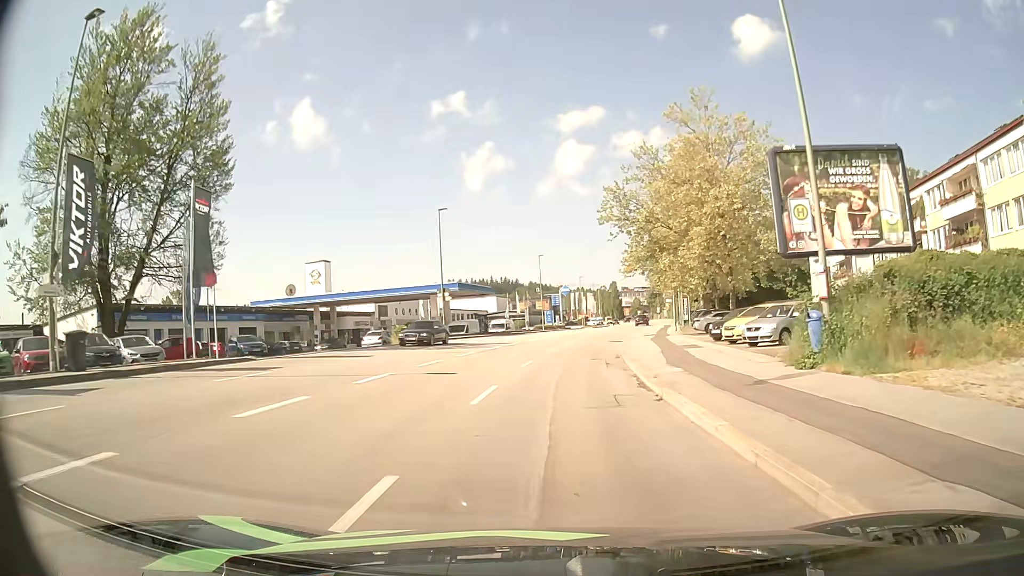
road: tertiary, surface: asphalt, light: Day
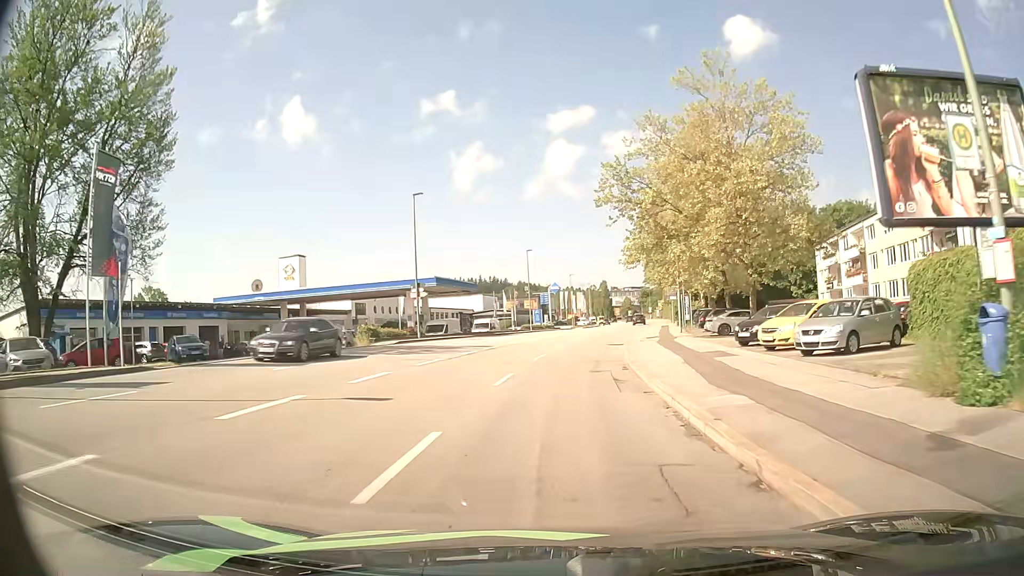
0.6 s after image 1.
(+0.1, +6.2) m; +1°
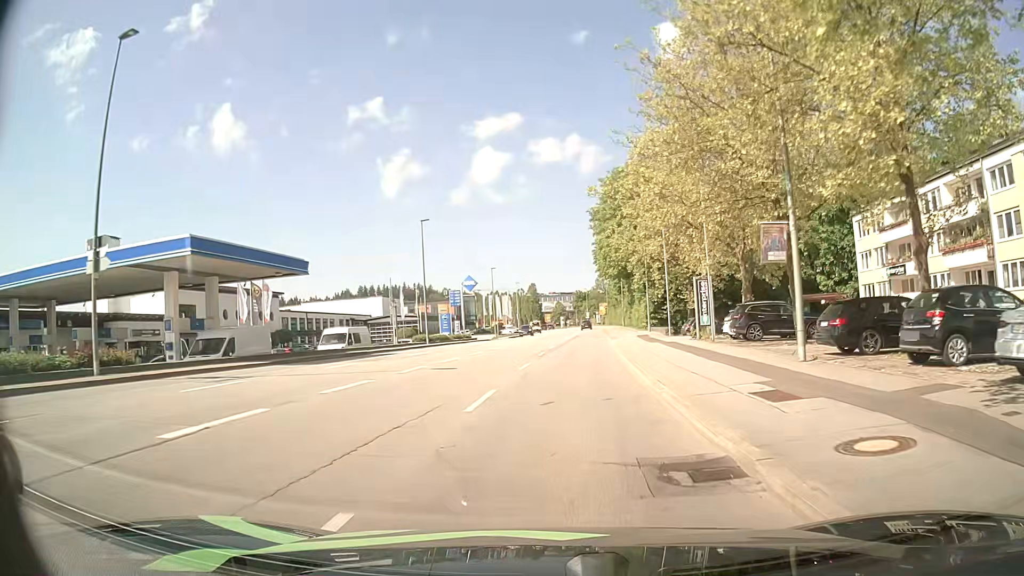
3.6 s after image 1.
(+1.5, +30.5) m; +6°
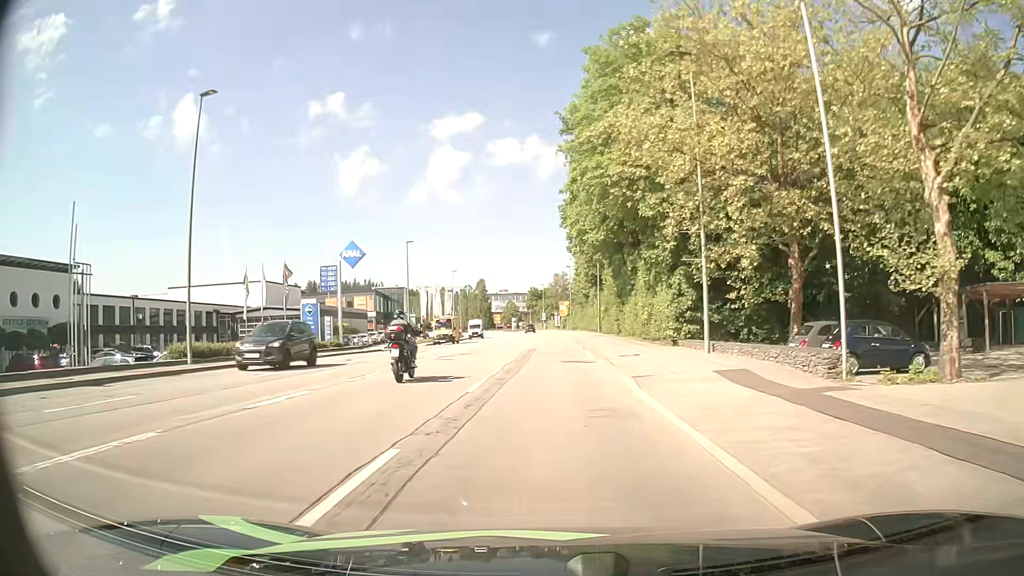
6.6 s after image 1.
(+1.5, +32.5) m; +4°
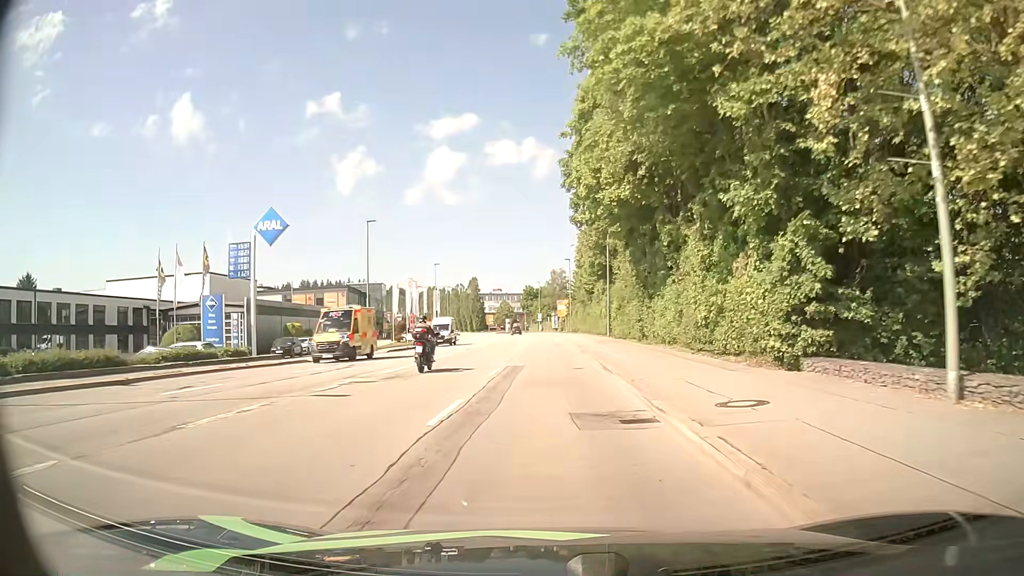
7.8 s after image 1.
(0.0, +14.2) m; 0°
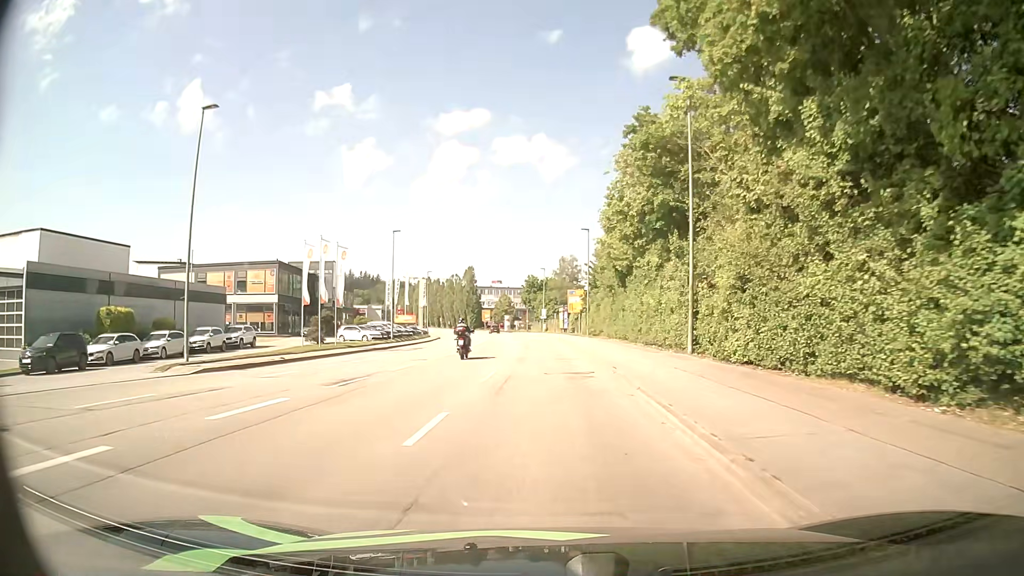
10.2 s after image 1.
(0.0, +29.1) m; 0°
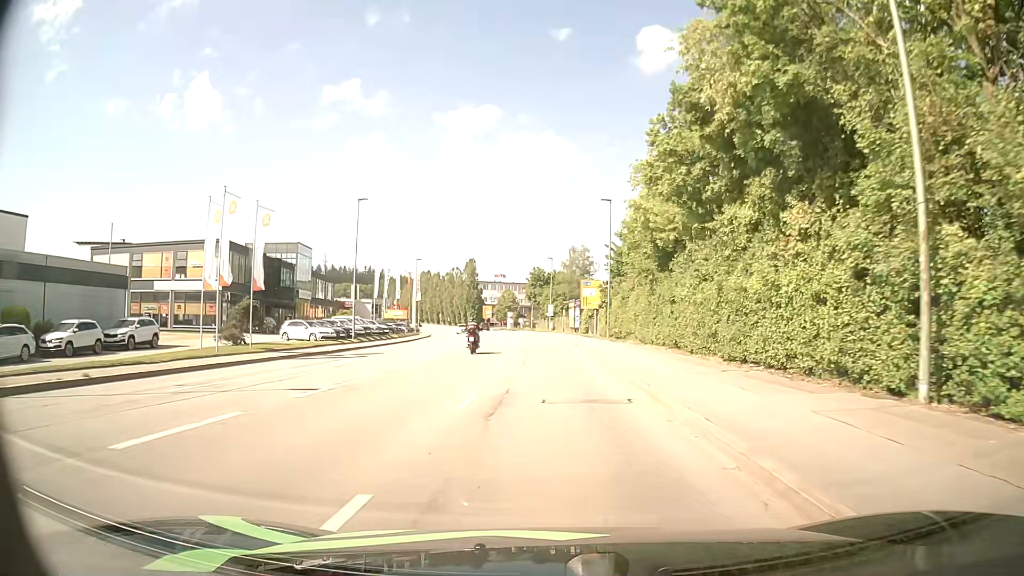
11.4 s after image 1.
(-0.1, +14.9) m; -1°
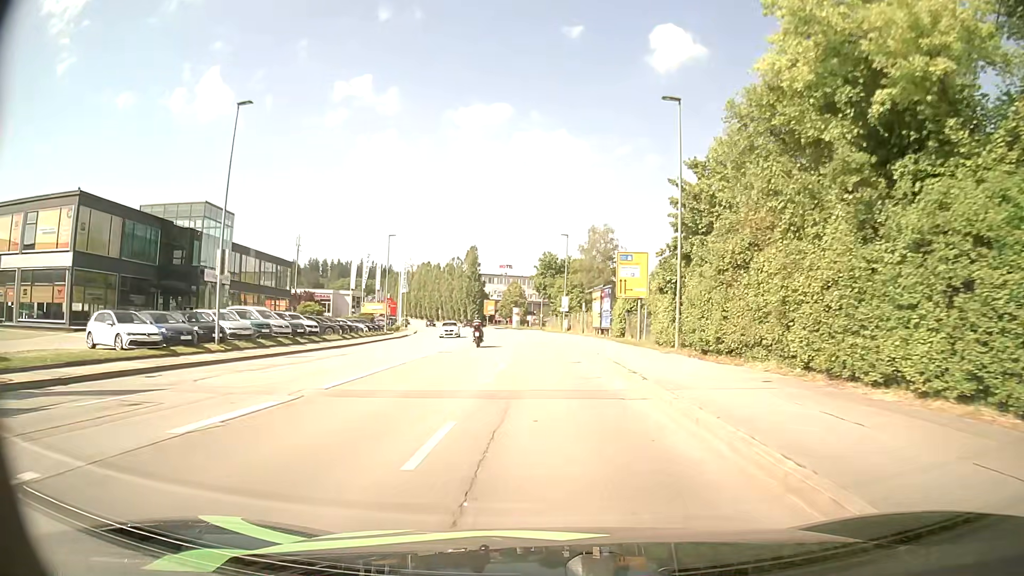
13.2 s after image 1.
(-0.1, +22.8) m; 0°
(0, +10) (0, +20) (-1, +30) (-1, +40) (-2, +50) (-3, +60) (-4, +70) (-5, +80) (-6, +90) (-8, +100) m
